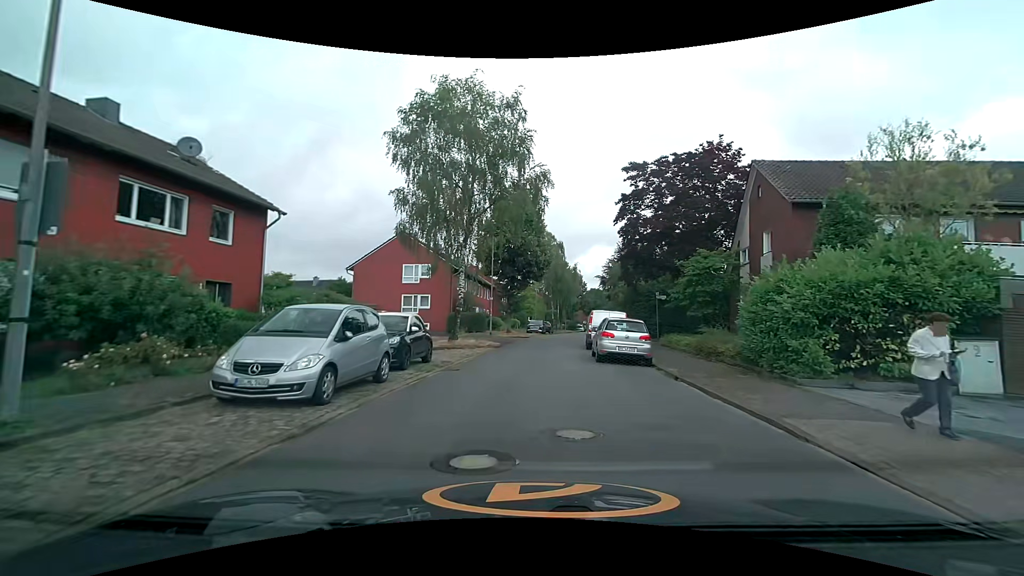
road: residential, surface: asphalt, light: Day
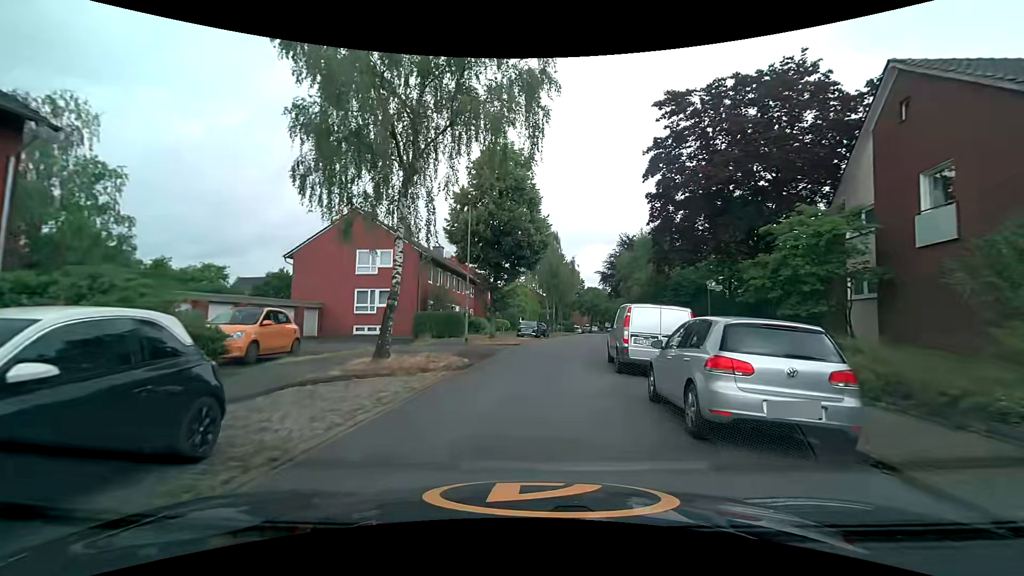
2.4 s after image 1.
(-0.1, +10.2) m; 0°
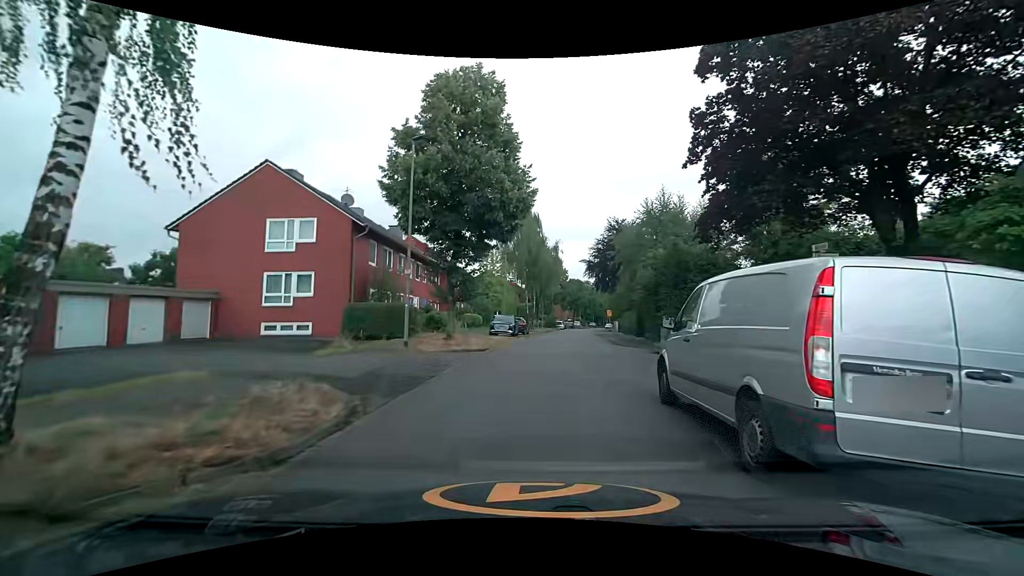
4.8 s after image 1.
(+0.2, +9.1) m; +4°
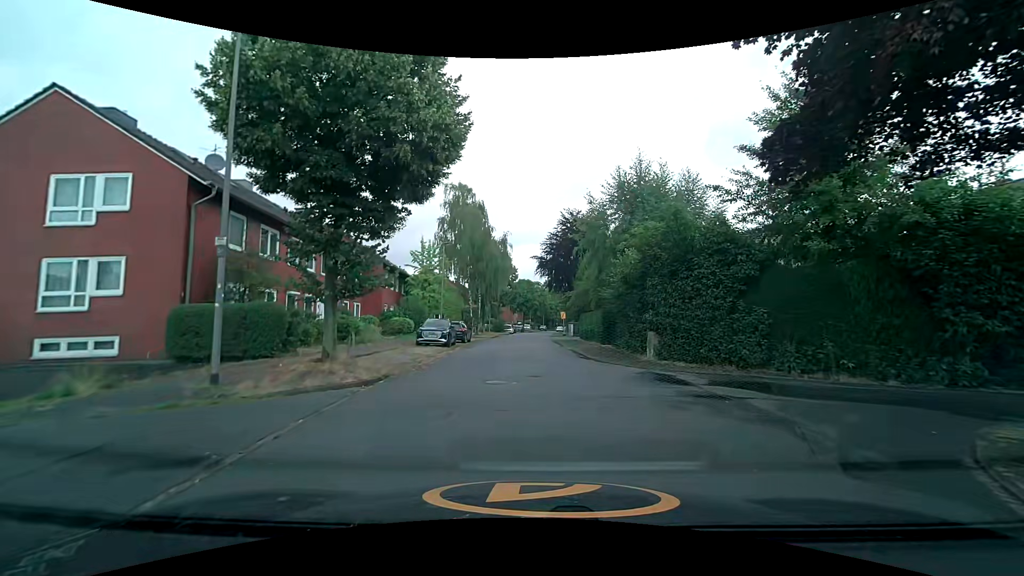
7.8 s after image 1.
(+0.1, +8.0) m; +4°
